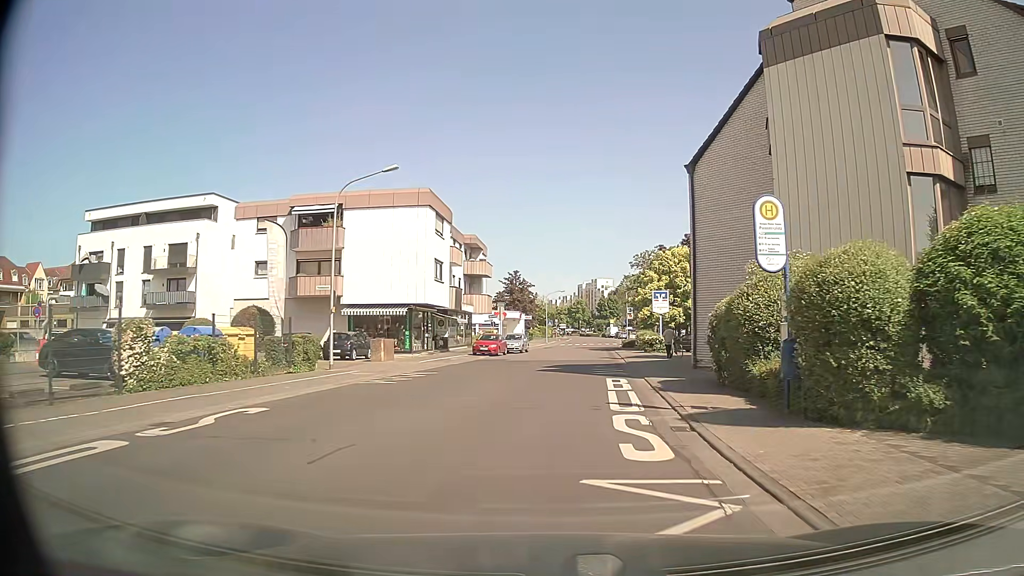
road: tertiary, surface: asphalt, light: Day
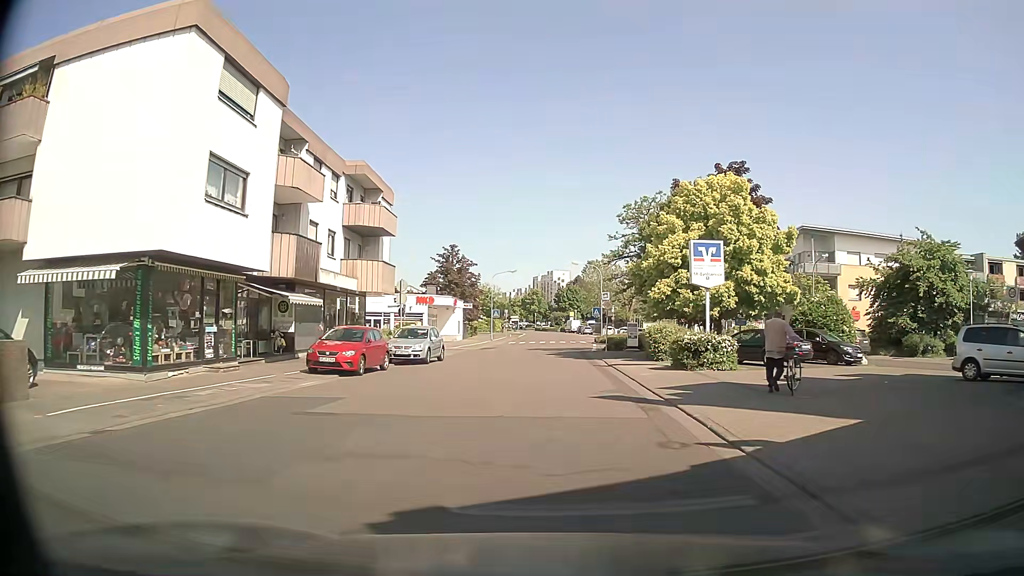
(+0.9, +24.3) m; +4°
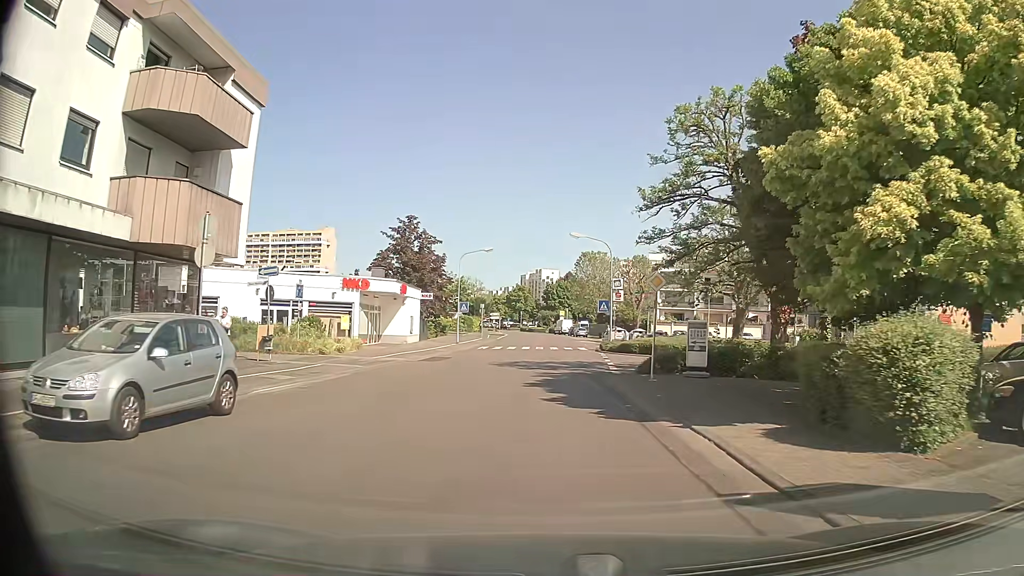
(+0.1, +19.4) m; +1°
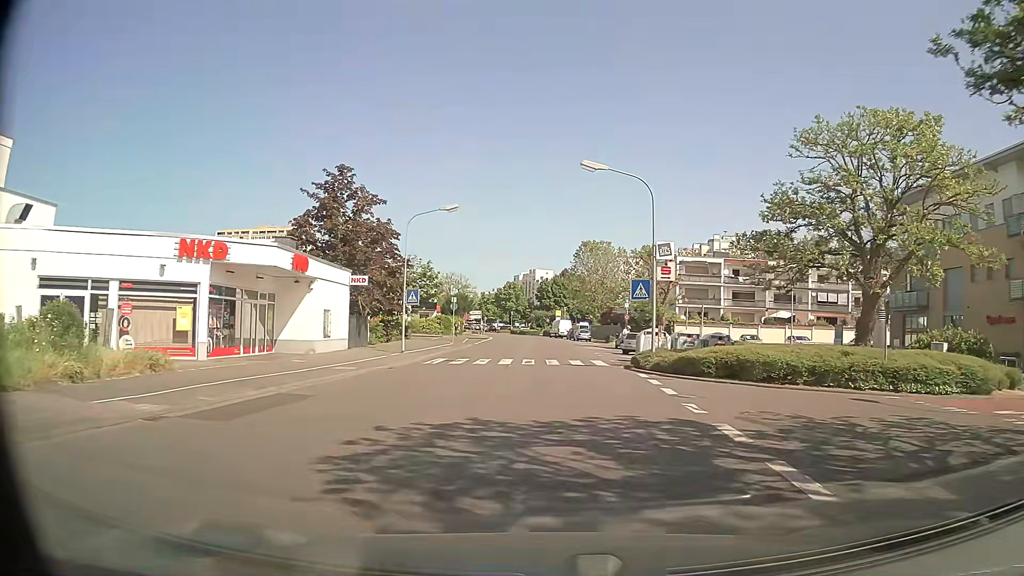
(0.0, +19.4) m; 0°
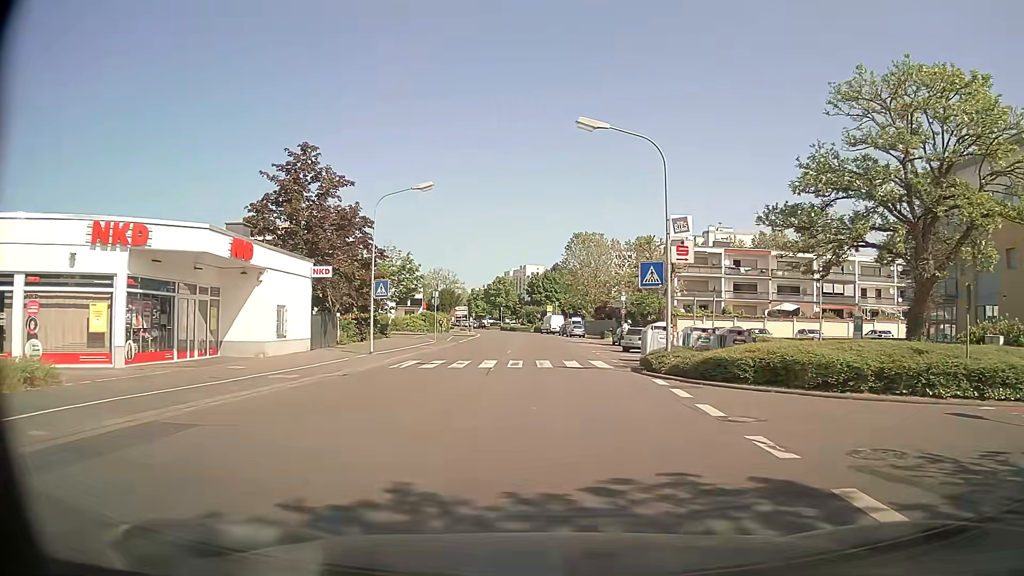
(+0.1, +4.8) m; +1°
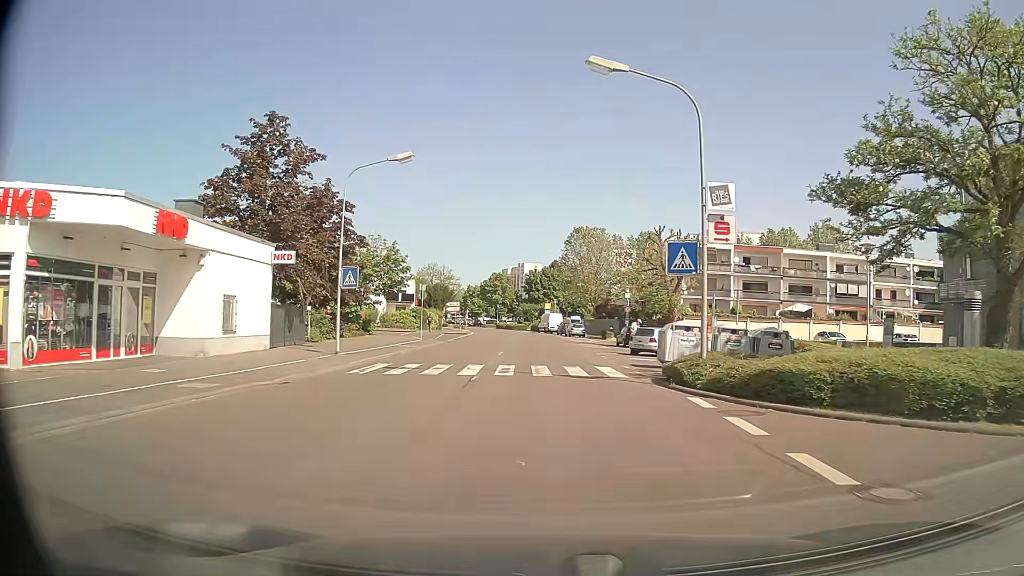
(0.0, +4.8) m; 0°
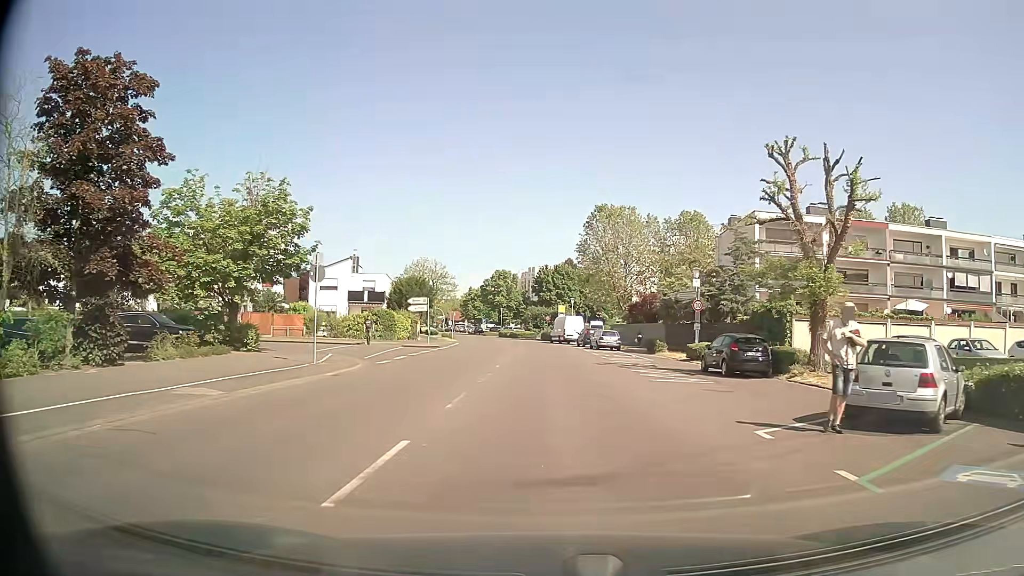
(0.0, +23.9) m; -1°
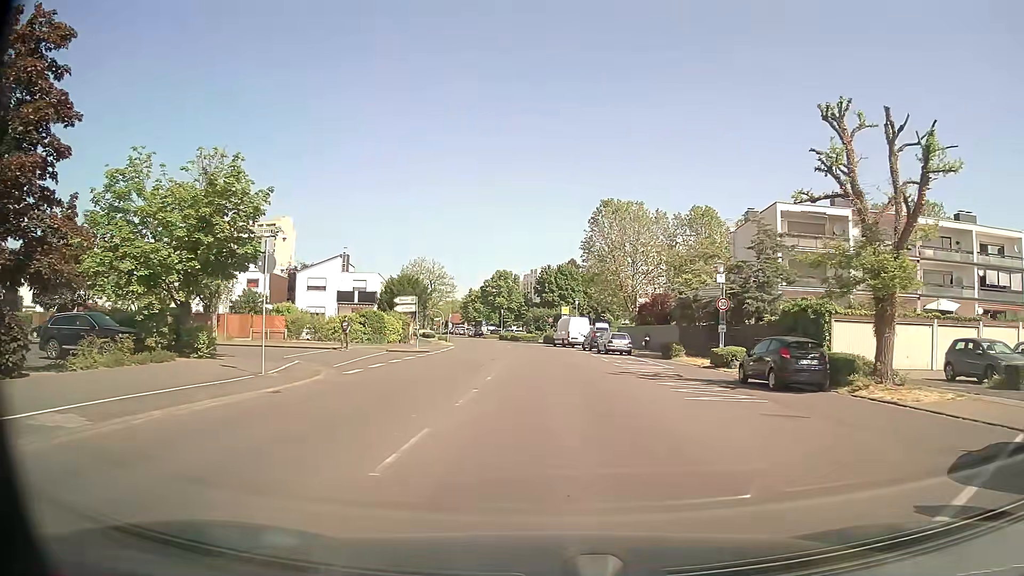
(0.0, +4.7) m; 0°
(0, +10) (0, +20) (0, +30) (0, +40) (-1, +50) (-2, +60) (-3, +70) (-5, +80) (-7, +89) (-9, +99) m
